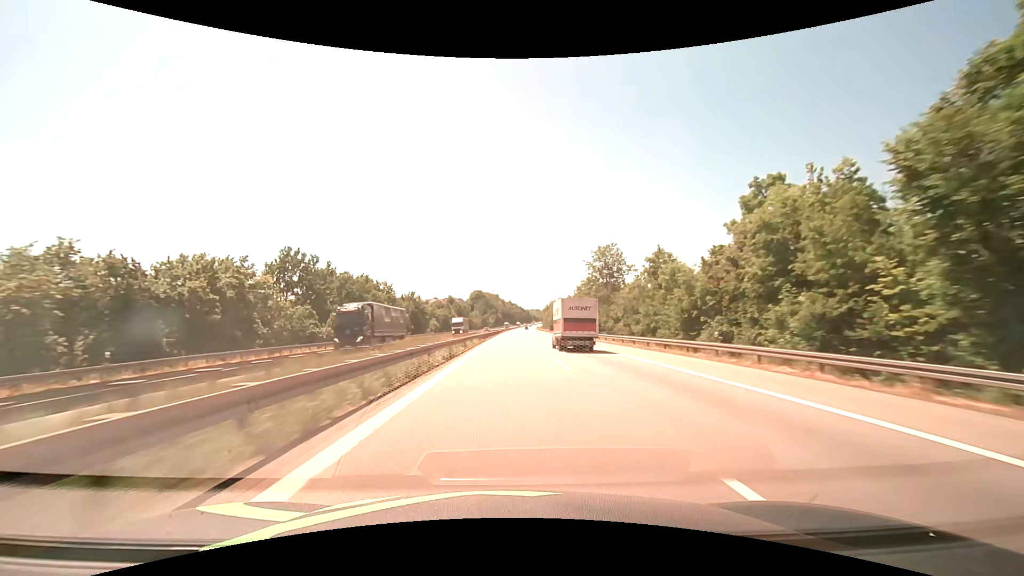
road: motorway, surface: asphalt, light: Day
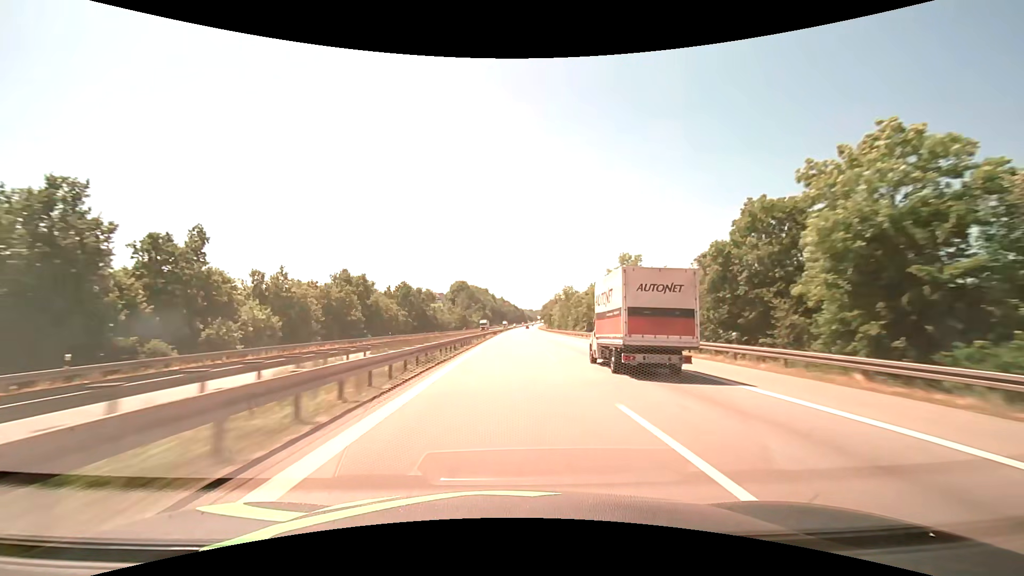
(+1.0, +102.4) m; +1°
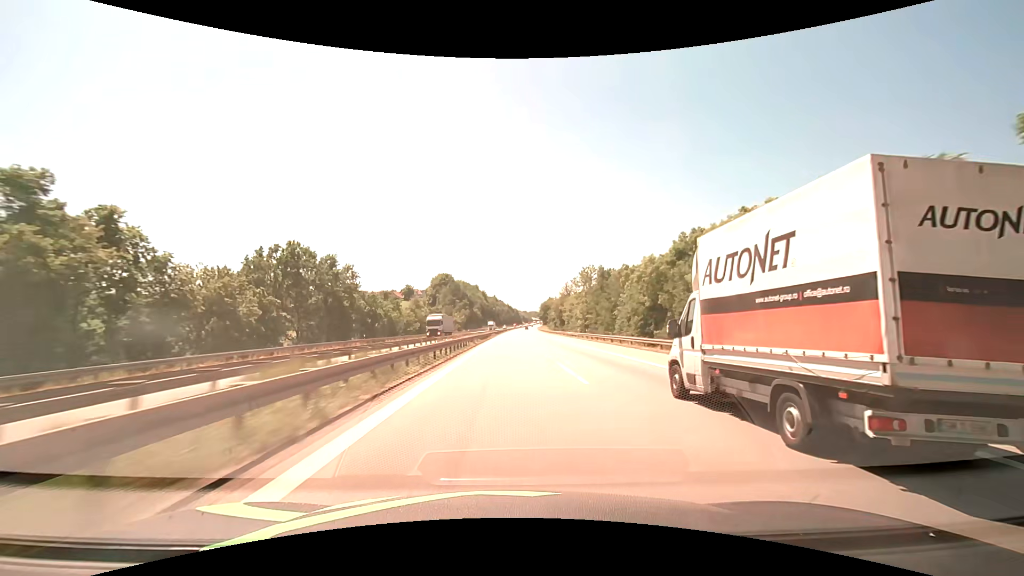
(+0.5, +61.6) m; +1°
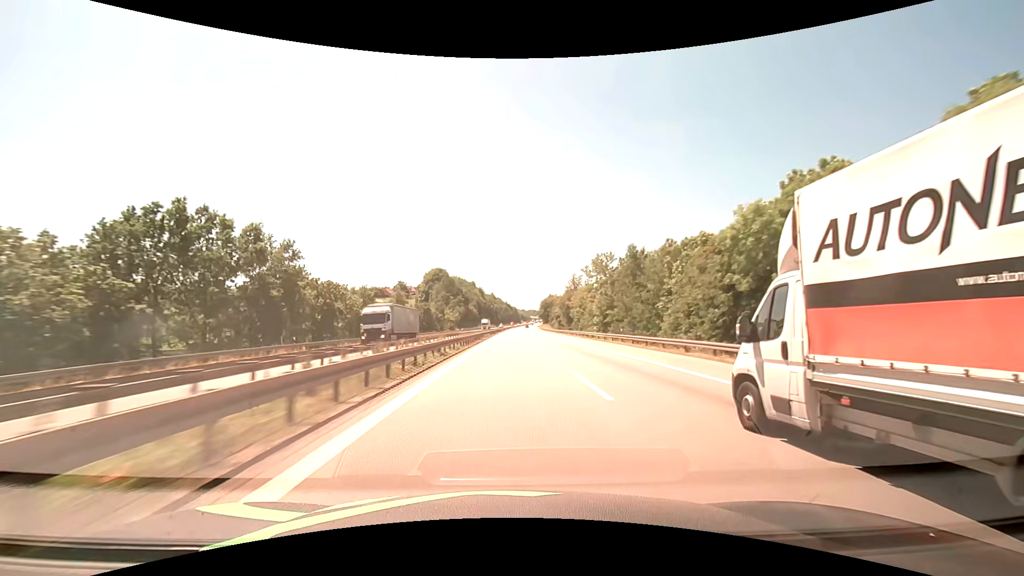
(0.0, +20.6) m; 0°
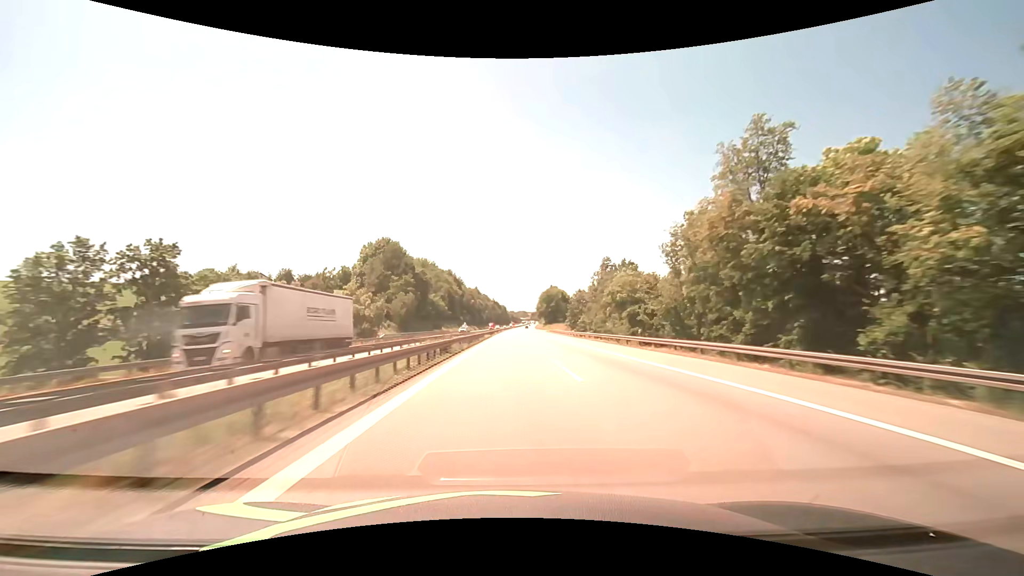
(+1.0, +102.9) m; +1°
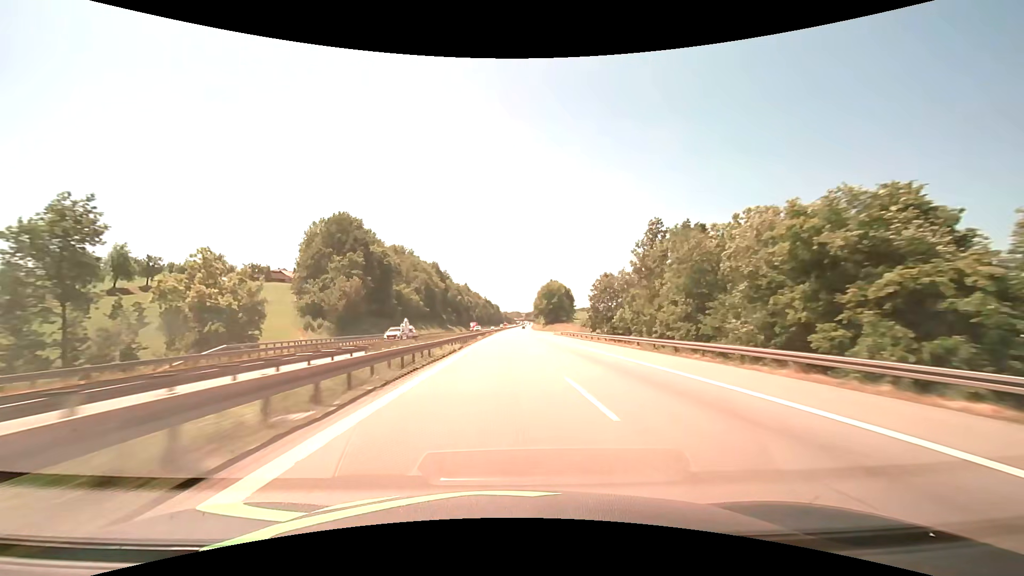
(+0.3, +41.3) m; +1°
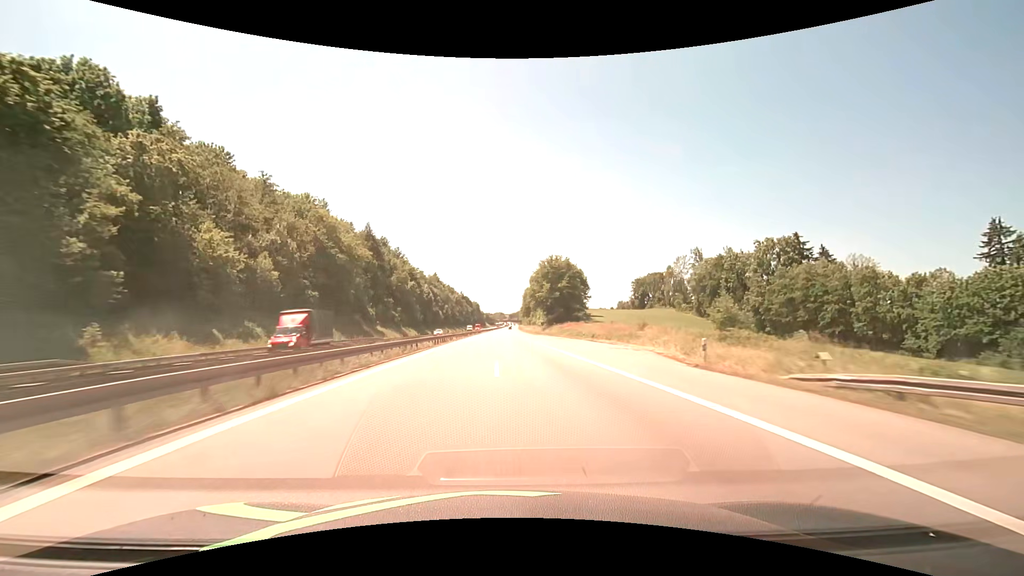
(+1.4, +82.4) m; +2°
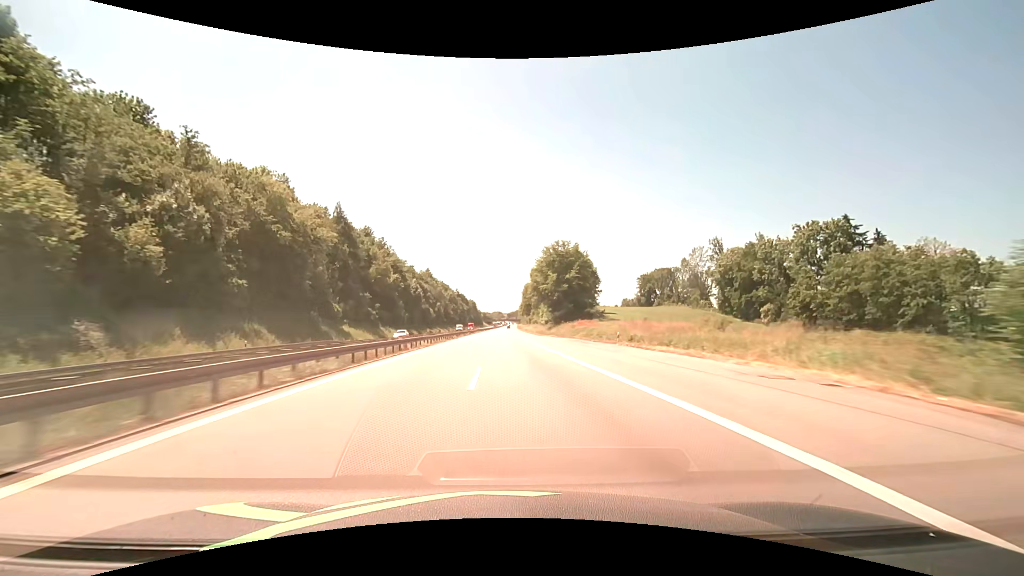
(+0.1, +20.6) m; 0°
(0, +10) (0, +20) (0, +30) (0, +40) (0, +50) (0, +60) (0, +70) (0, +80) (0, +90) (0, +100) m
